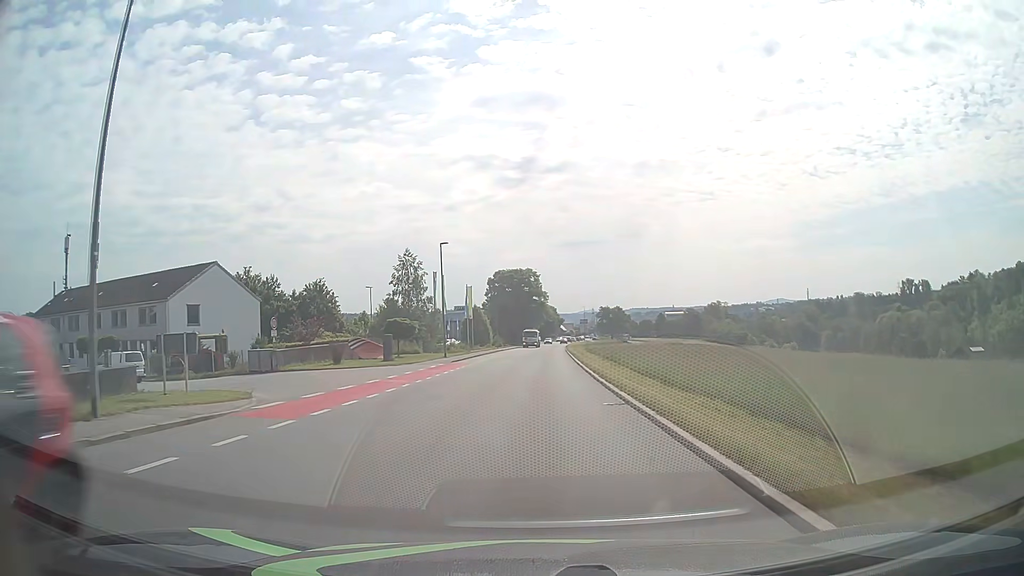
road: tertiary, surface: asphalt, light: Day
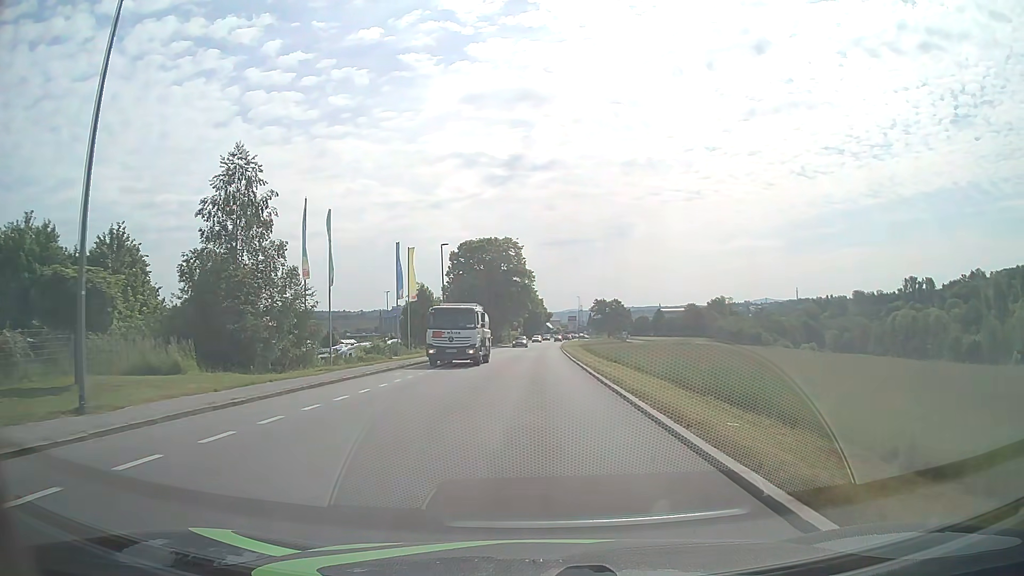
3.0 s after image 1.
(+0.5, +38.4) m; +1°
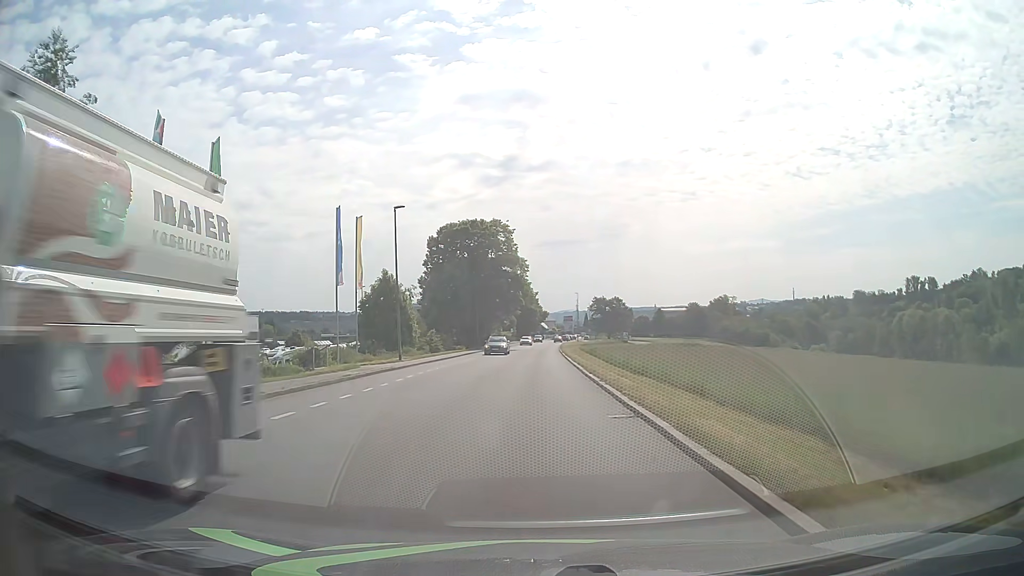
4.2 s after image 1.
(+0.1, +15.2) m; 0°
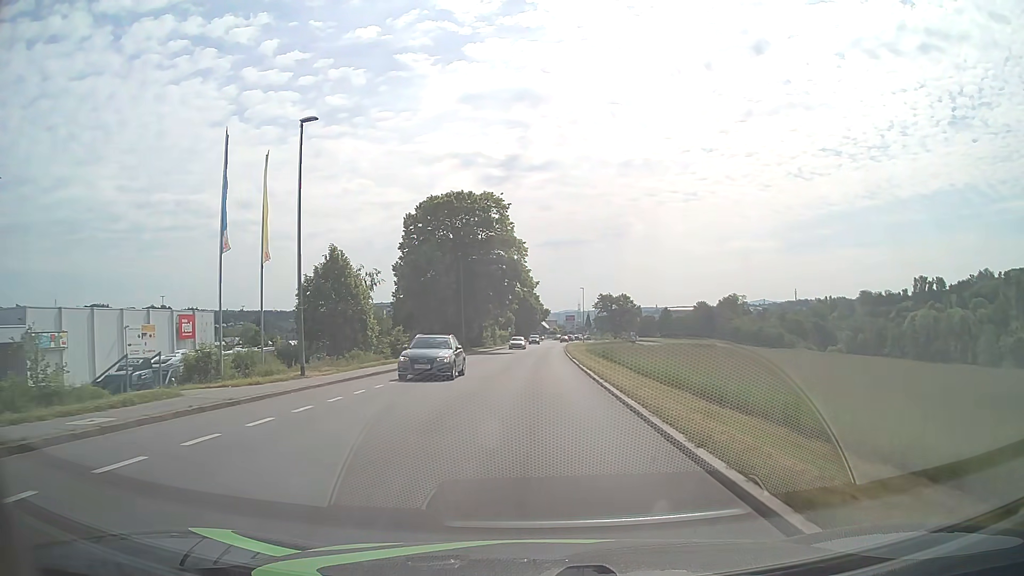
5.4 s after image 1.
(0.0, +15.1) m; 0°
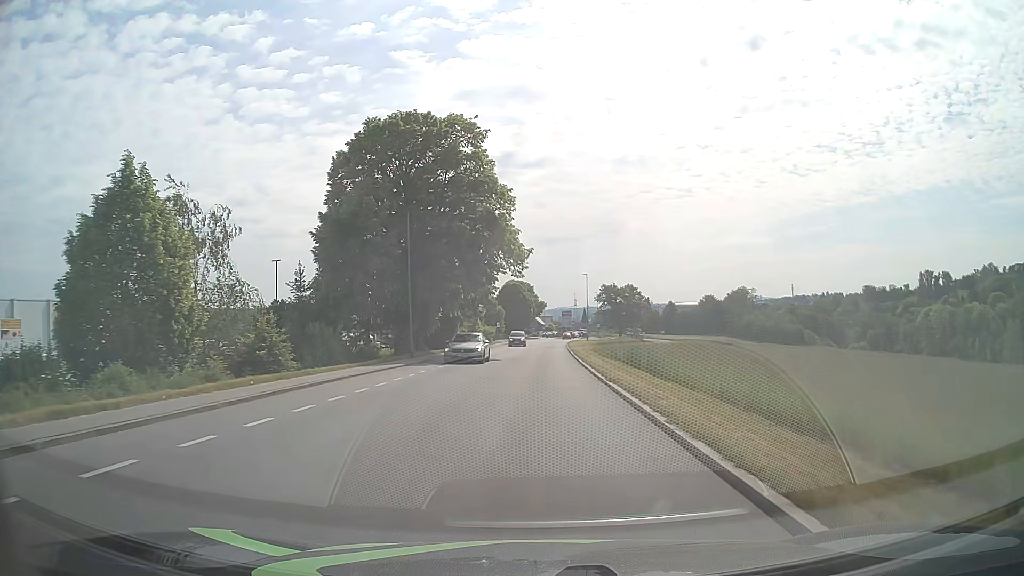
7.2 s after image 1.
(+0.1, +22.4) m; 0°
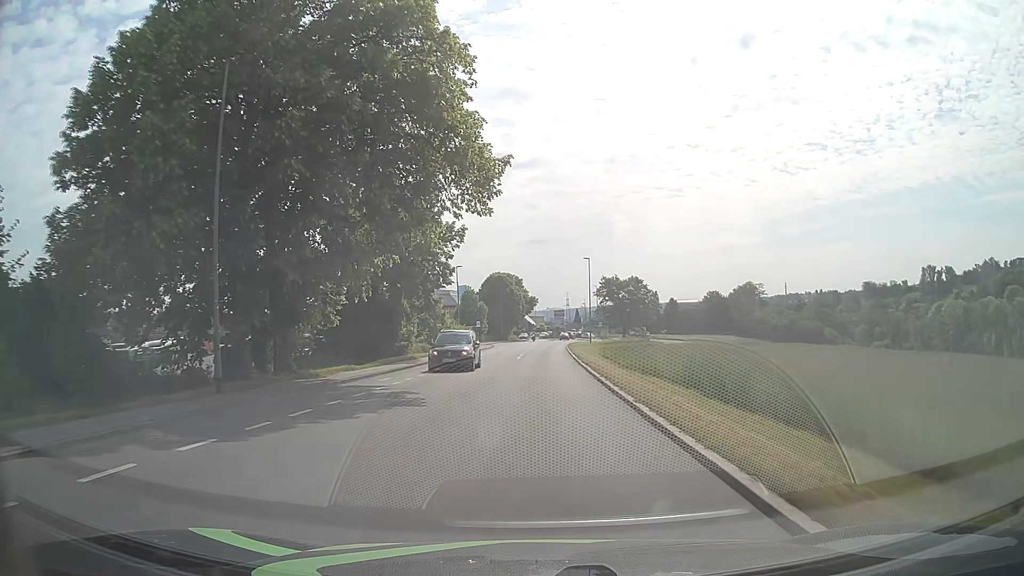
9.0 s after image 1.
(+0.2, +22.1) m; +1°
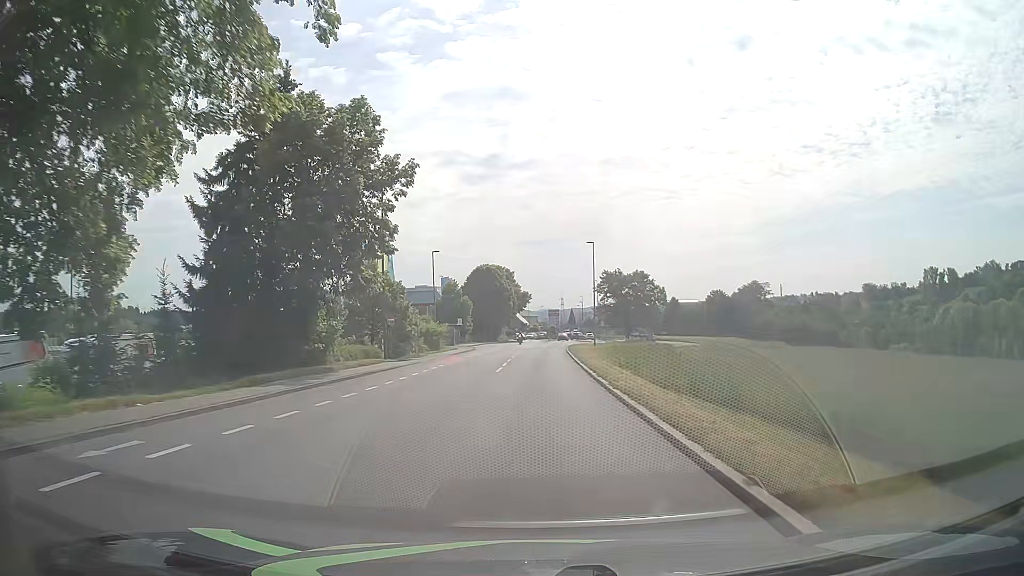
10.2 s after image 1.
(+0.1, +14.6) m; +1°
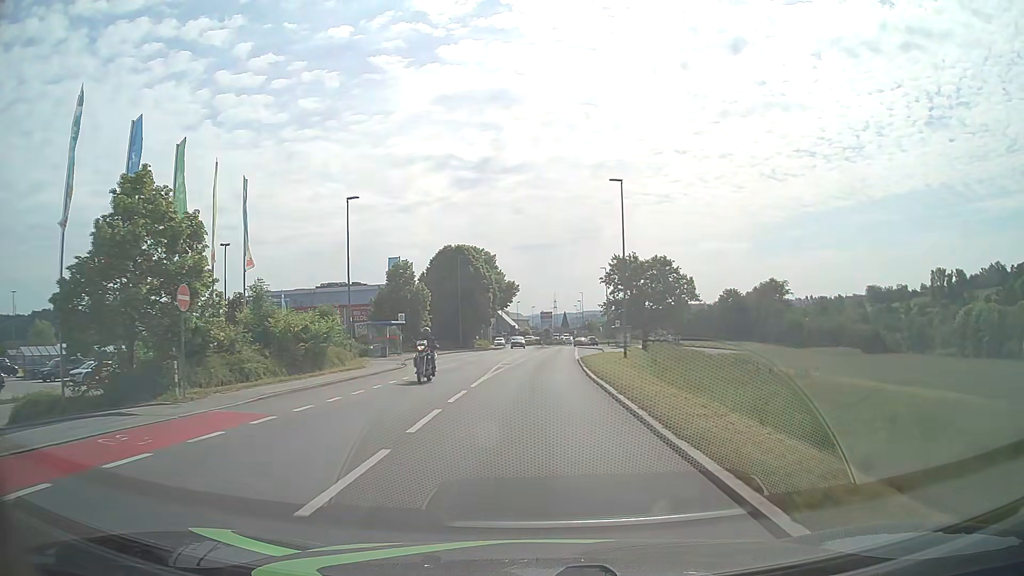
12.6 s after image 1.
(+0.2, +28.9) m; +1°
